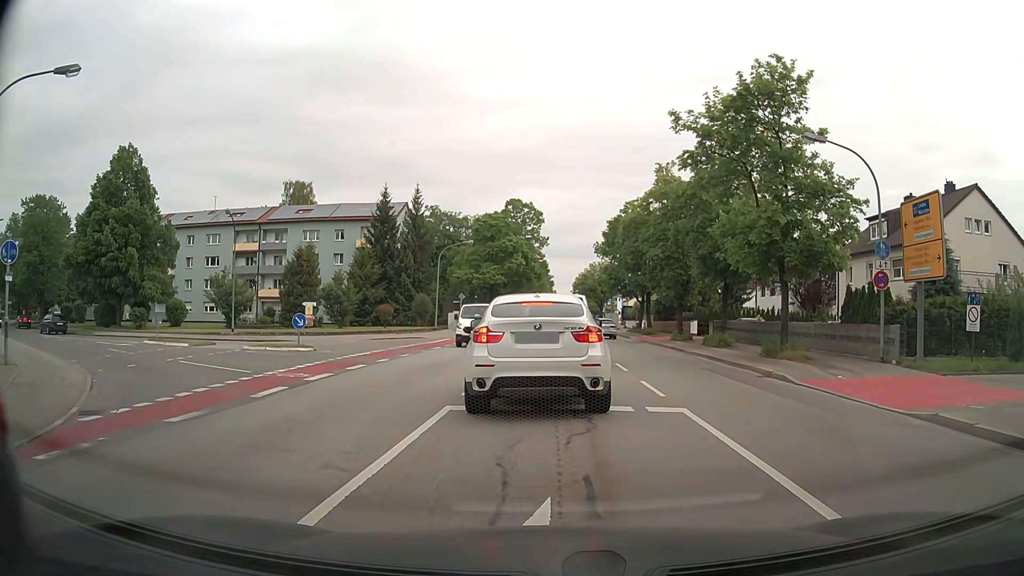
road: secondary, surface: asphalt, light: Day
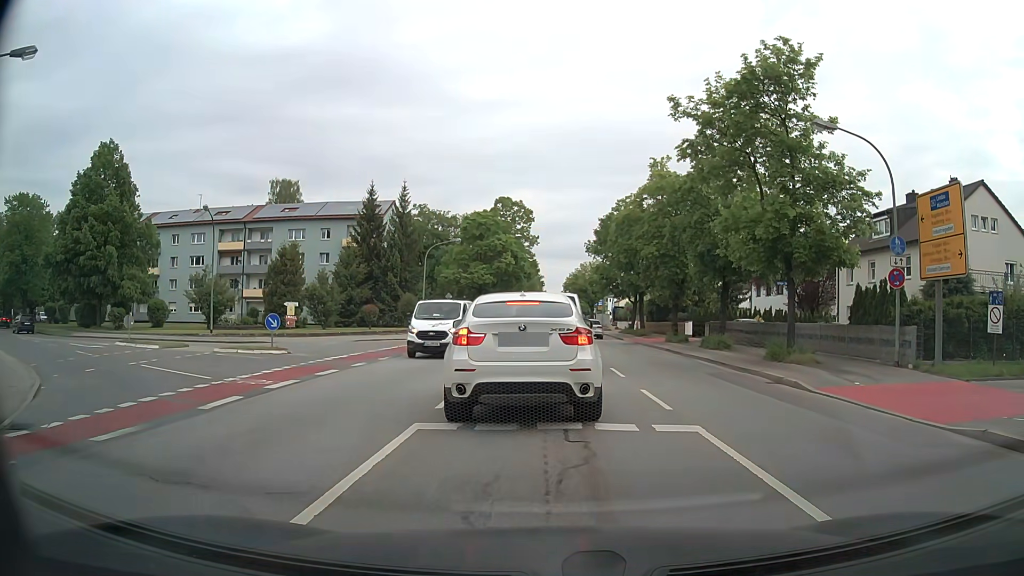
(0.0, +1.7) m; +3°
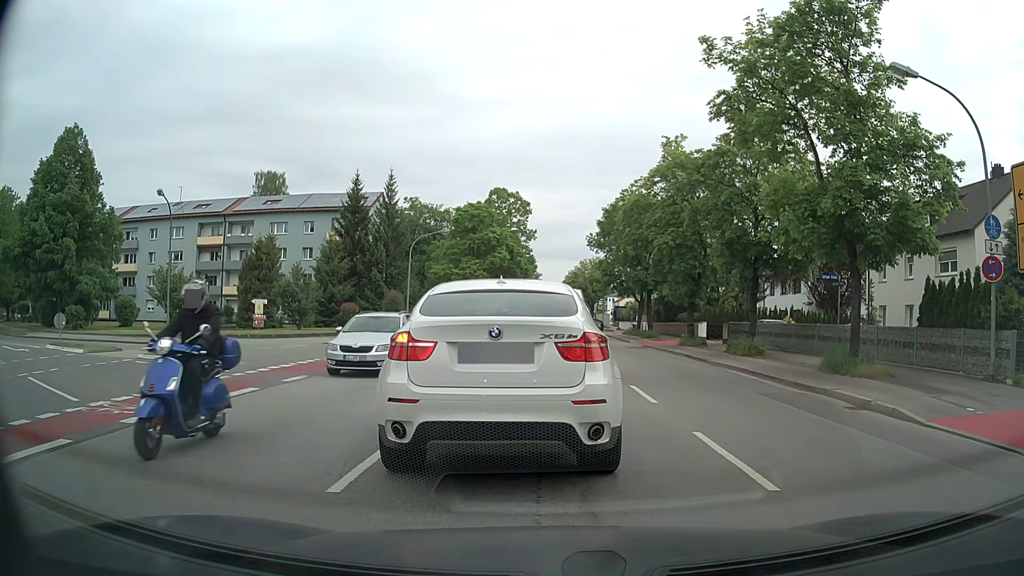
(-0.1, +4.8) m; -2°
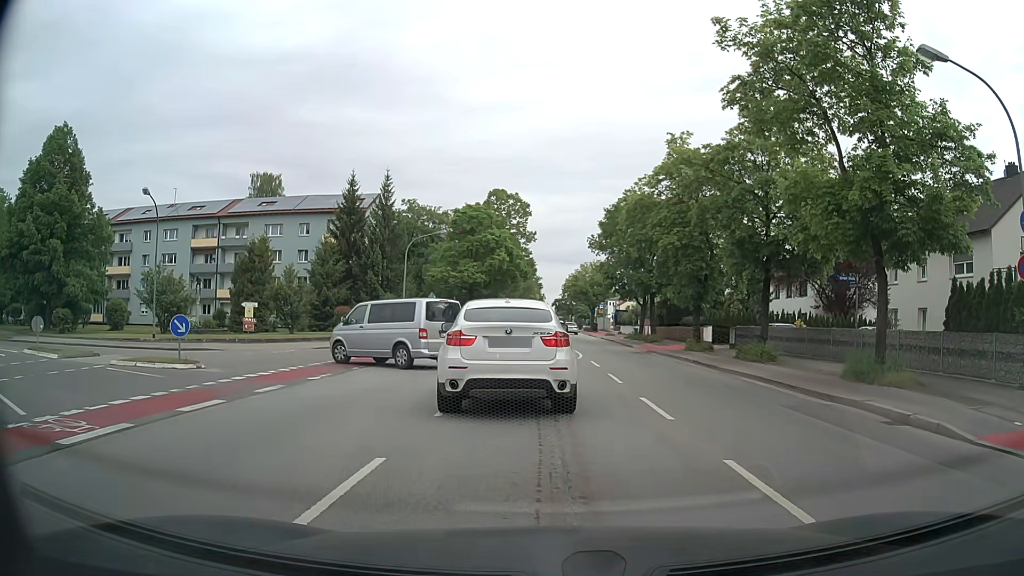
(0.0, +1.7) m; 0°
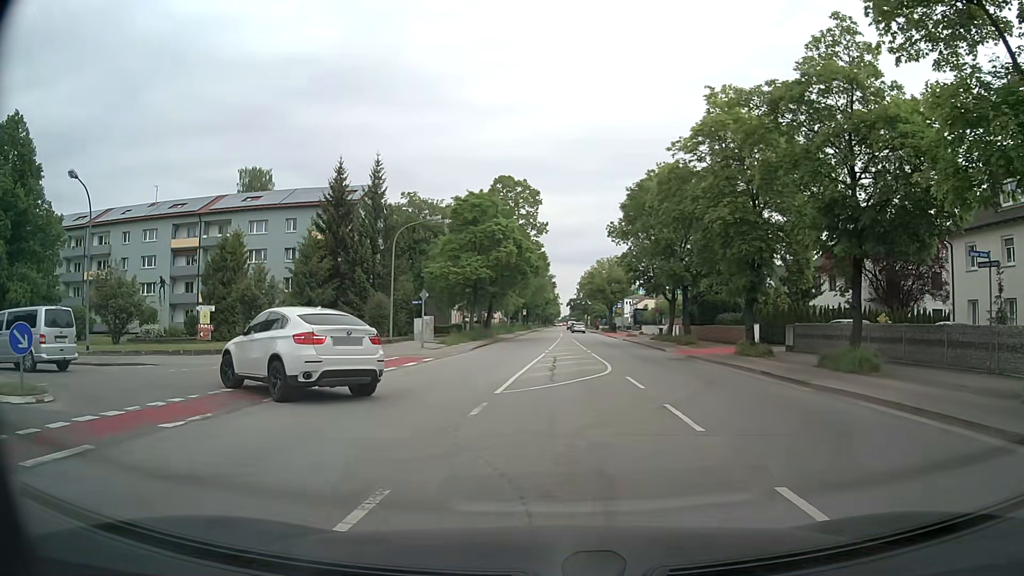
(+0.1, +7.4) m; -1°
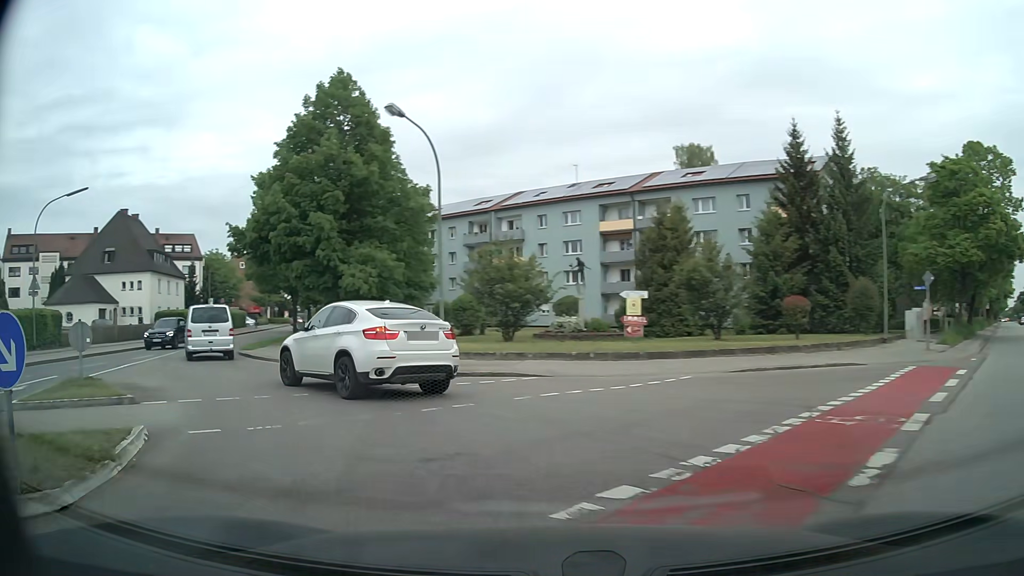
(-2.9, +9.3) m; -38°
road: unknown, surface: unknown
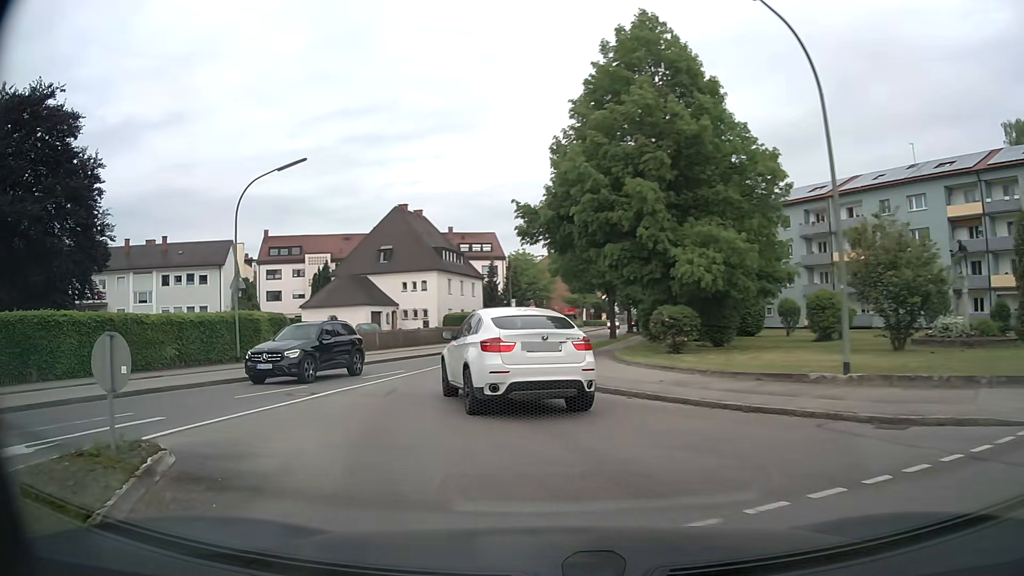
(-2.2, +8.1) m; -27°
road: tertiary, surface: asphalt
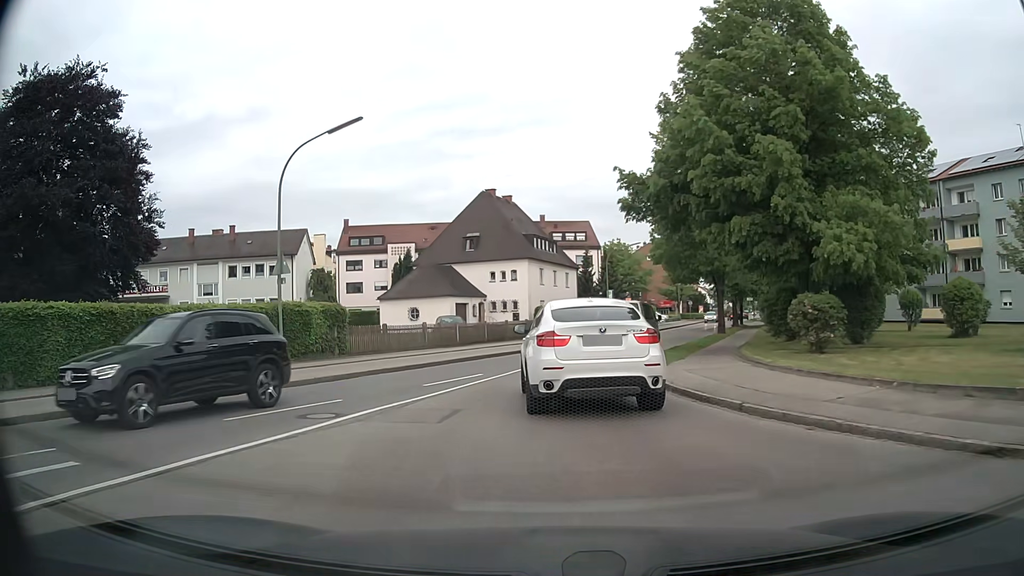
(-0.3, +4.6) m; -8°
(0, +10) (+1, +20) (+4, +30) (+7, +39) (+10, +48) (+13, +58) (+17, +67) (+20, +77) (+23, +86) (+27, +96) m
